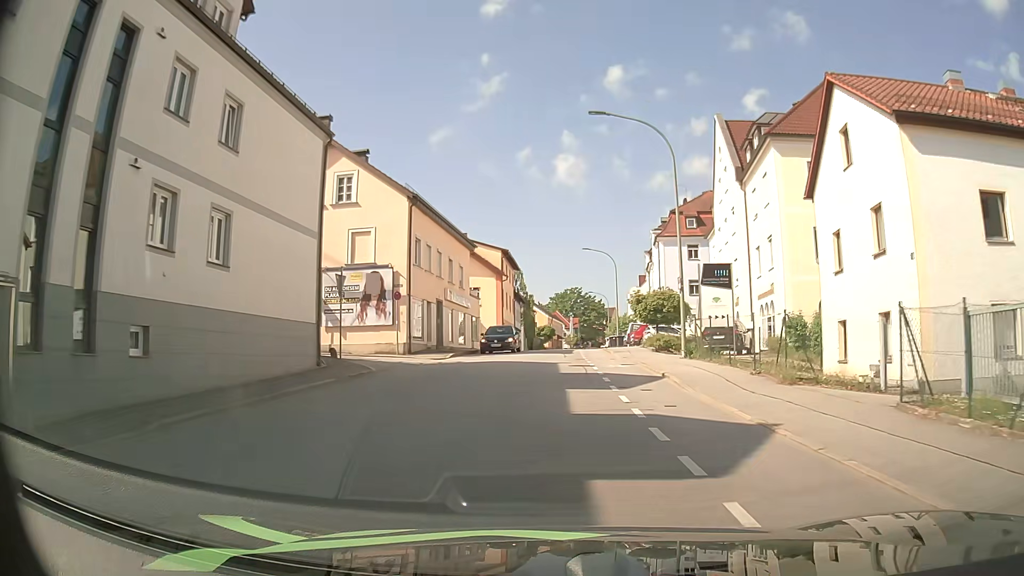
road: tertiary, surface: asphalt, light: Day
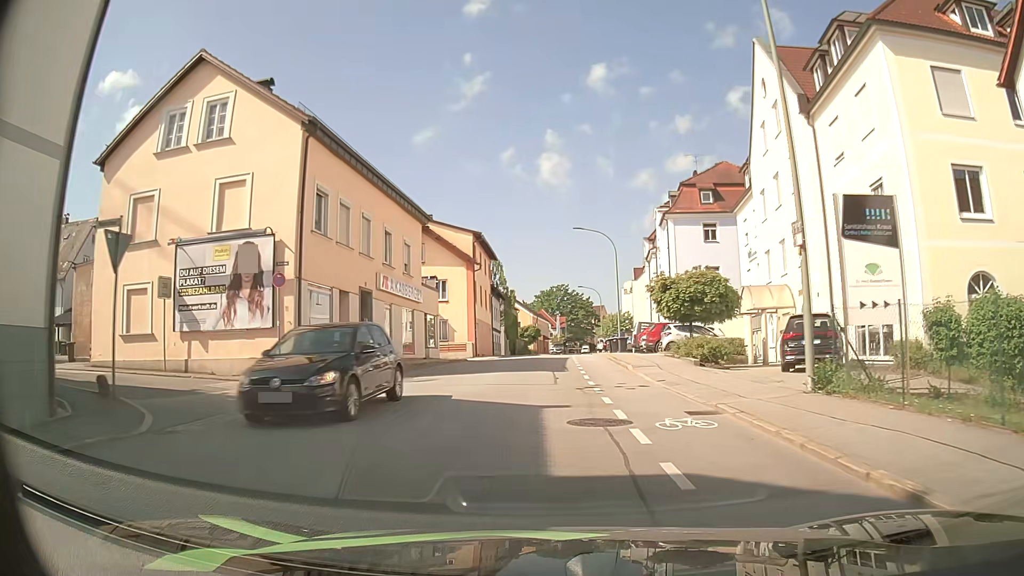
(+0.3, +12.4) m; +2°
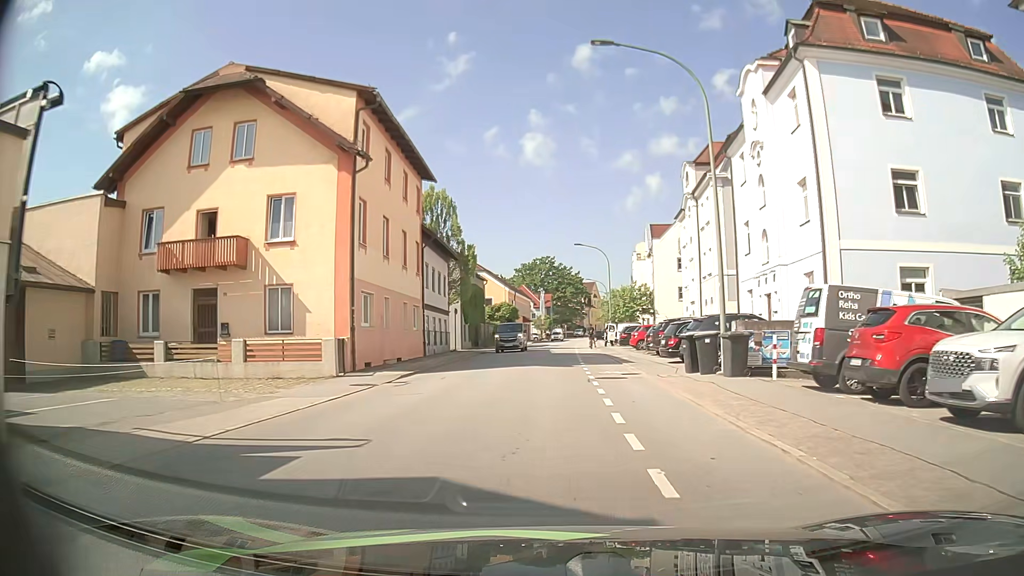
(+0.2, +30.3) m; +2°
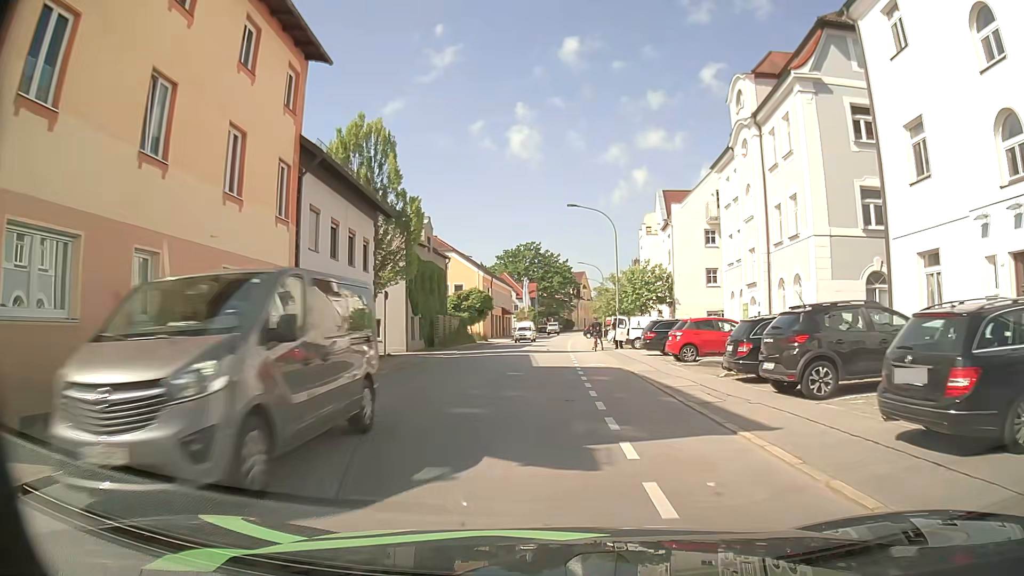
(0.0, +16.5) m; 0°
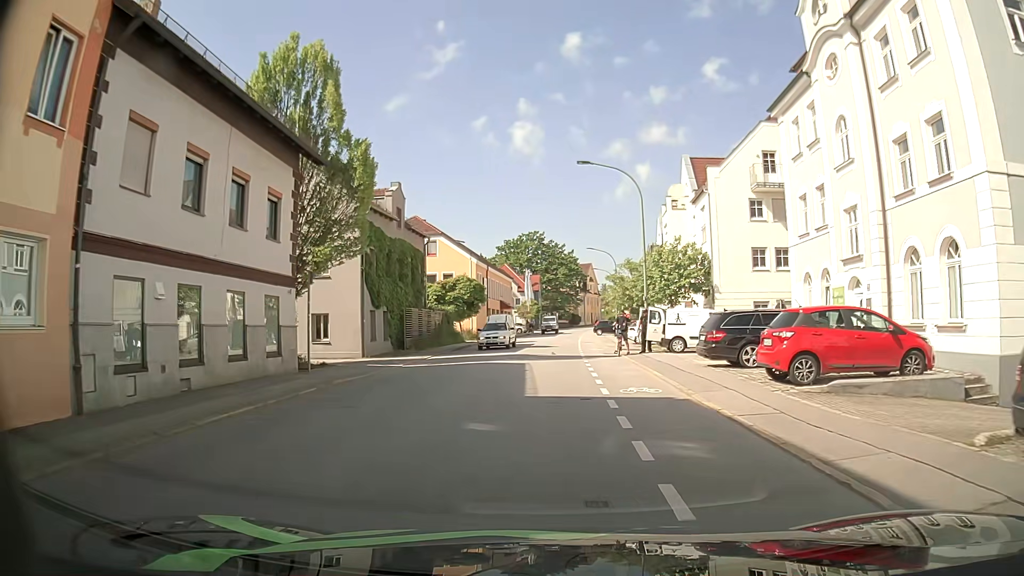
(+0.2, +10.2) m; +1°
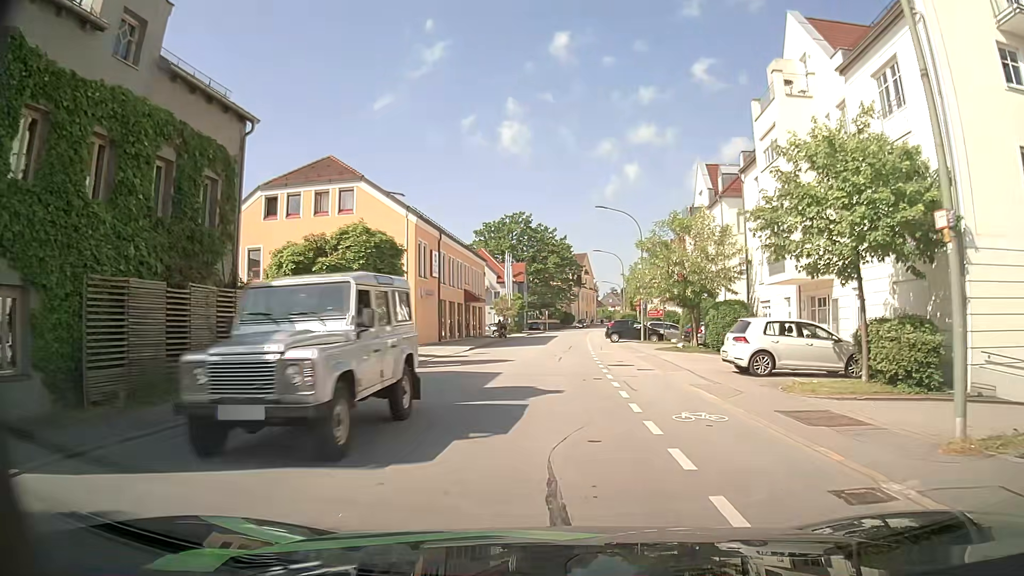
(-0.3, +24.5) m; +1°
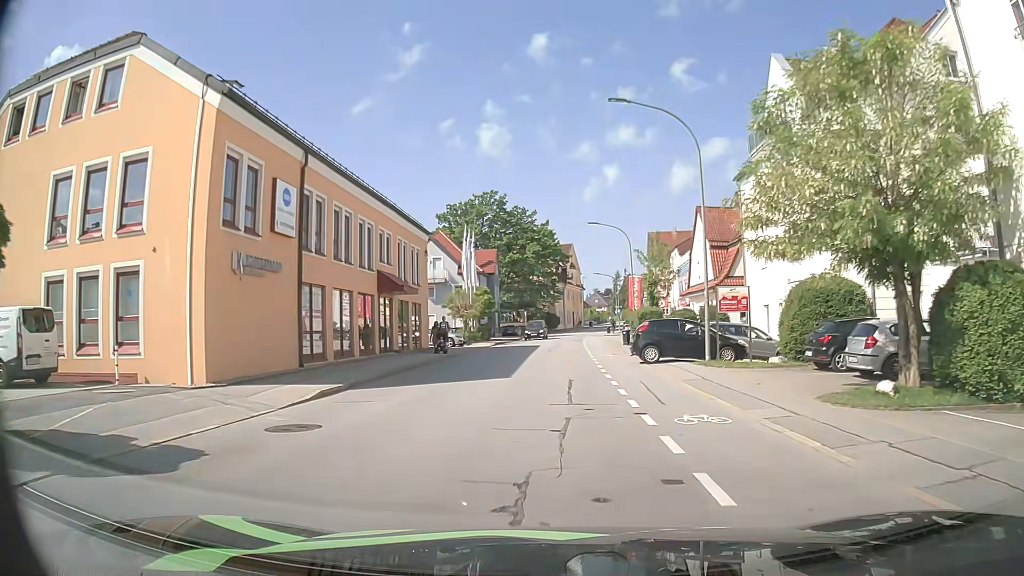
(+0.1, +21.7) m; +1°
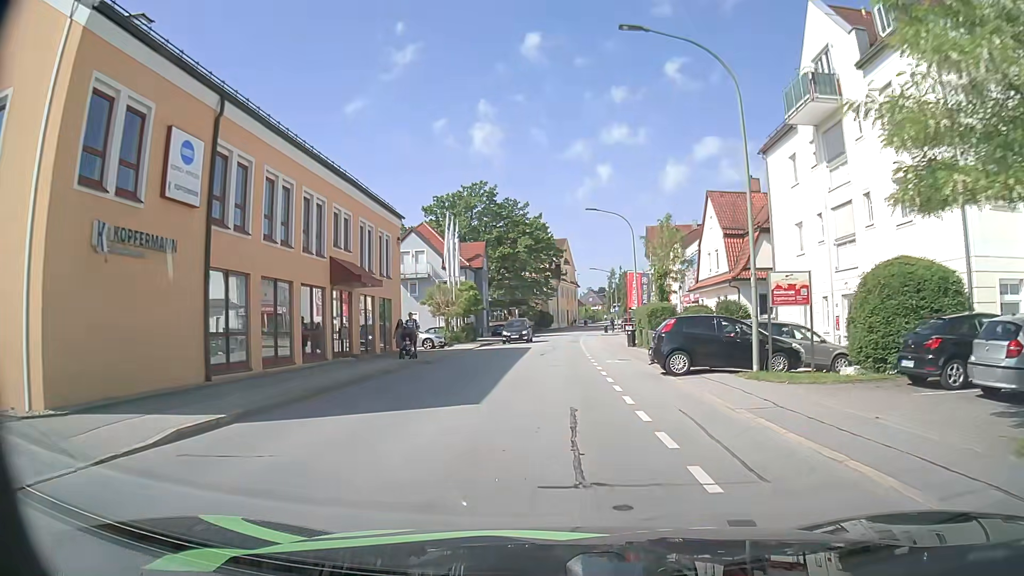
(0.0, +5.8) m; +1°
(0, +10) (0, +20) (+1, +30) (+1, +40) (+1, +50) (+1, +60) (+2, +70) (+3, +80) (+5, +90) (+7, +100) m
